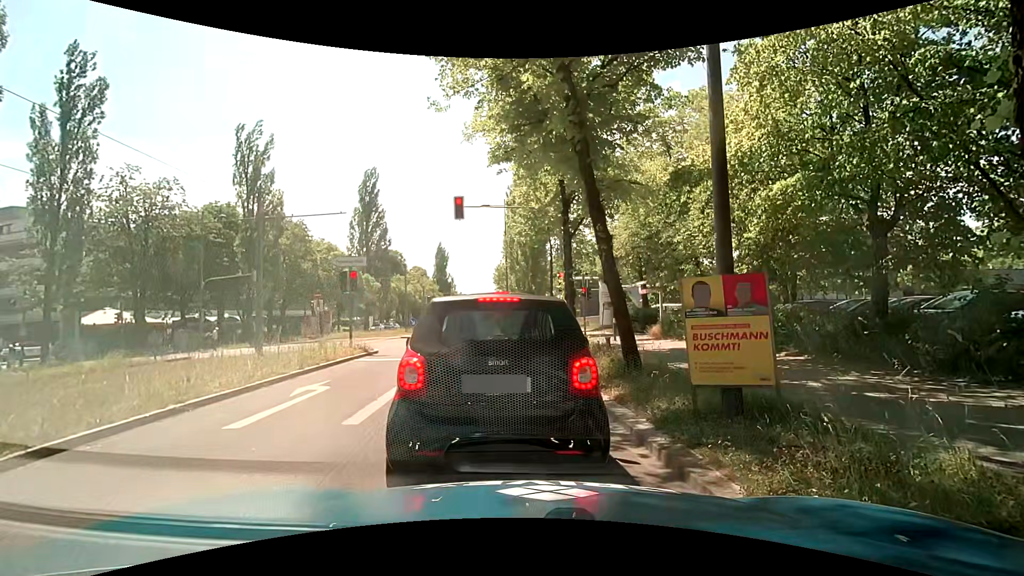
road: secondary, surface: asphalt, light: Day
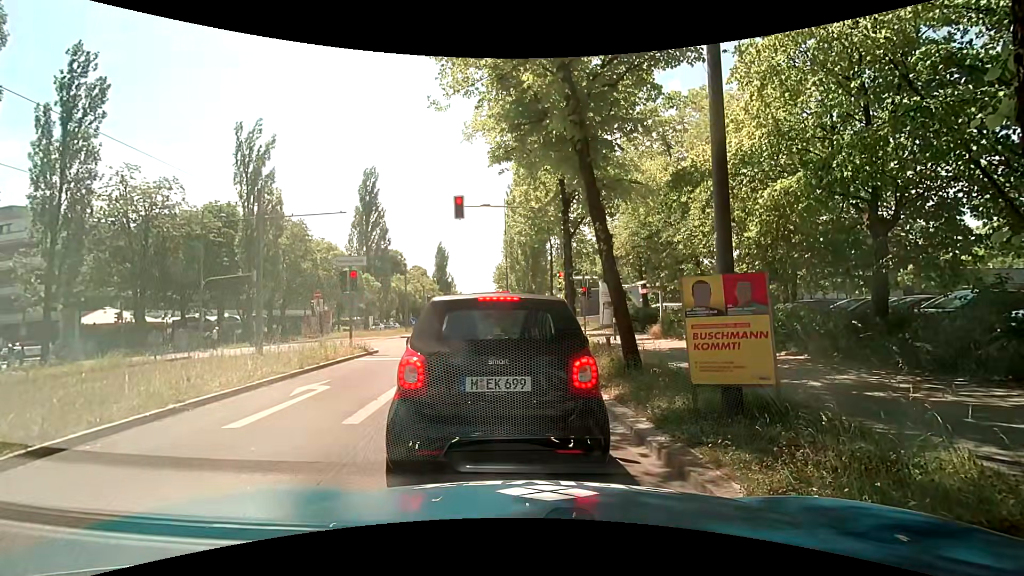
(0.0, 0.0) m; 0°
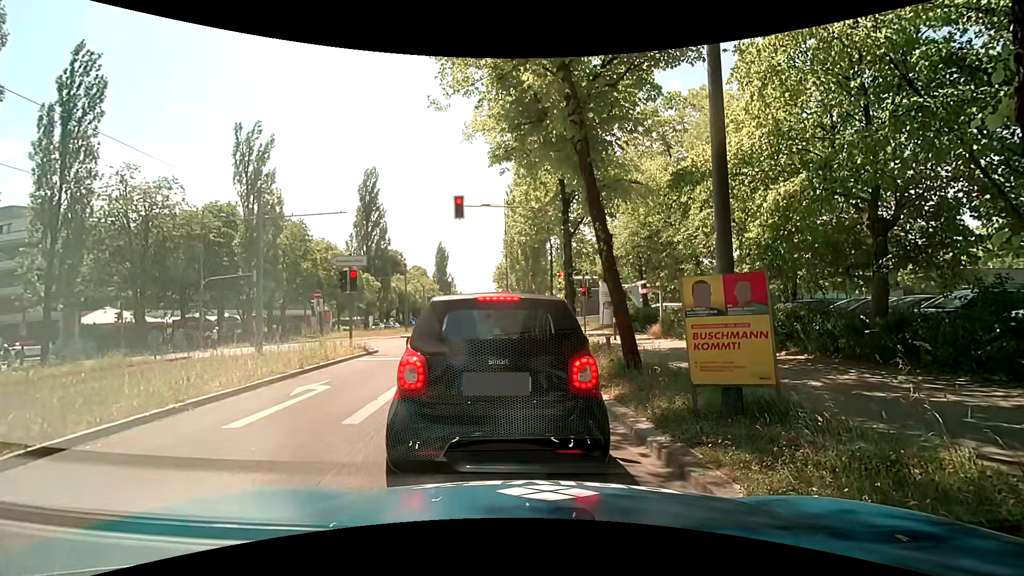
(0.0, 0.0) m; 0°
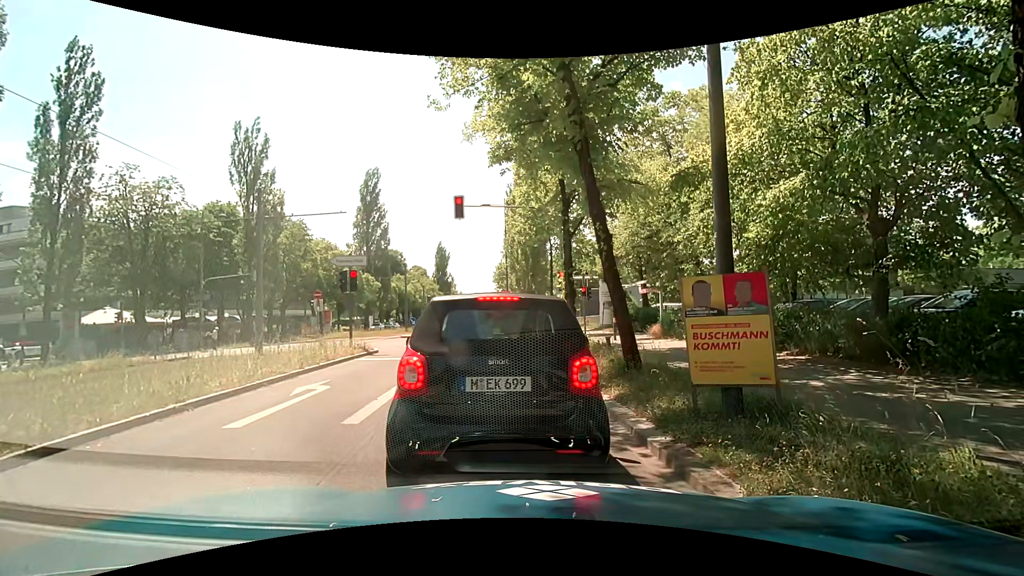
(0.0, 0.0) m; 0°
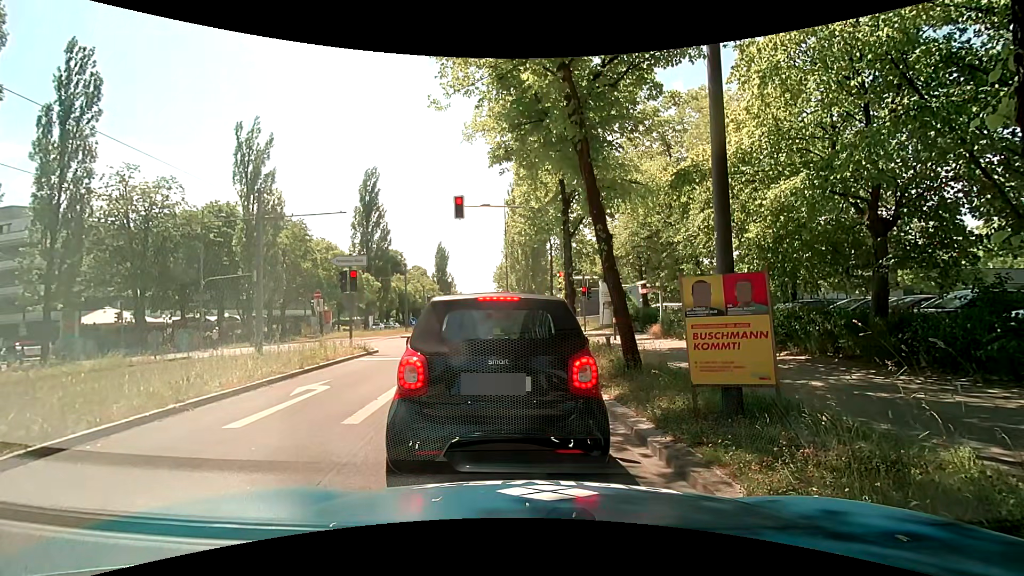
(0.0, 0.0) m; 0°
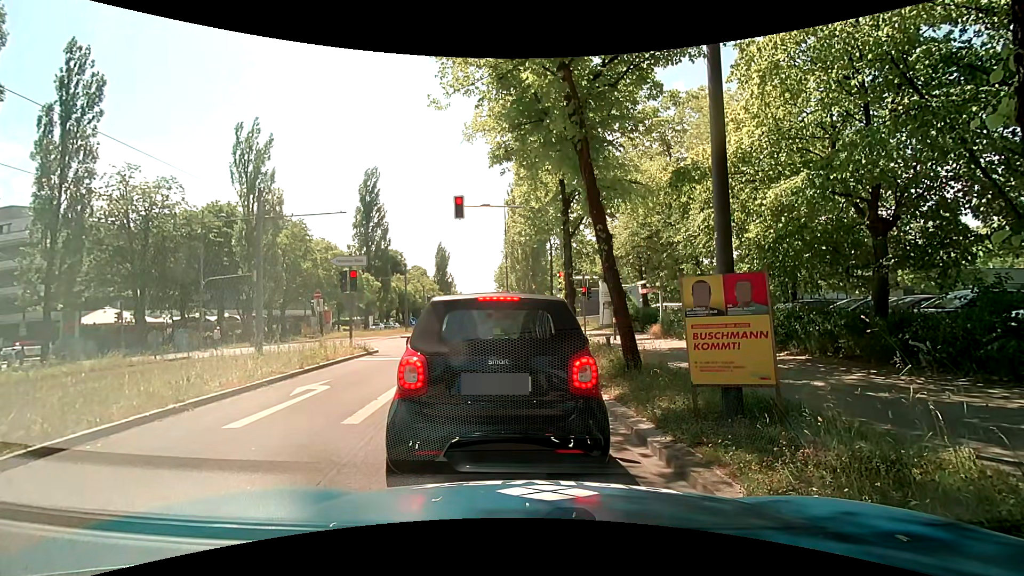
(0.0, 0.0) m; 0°
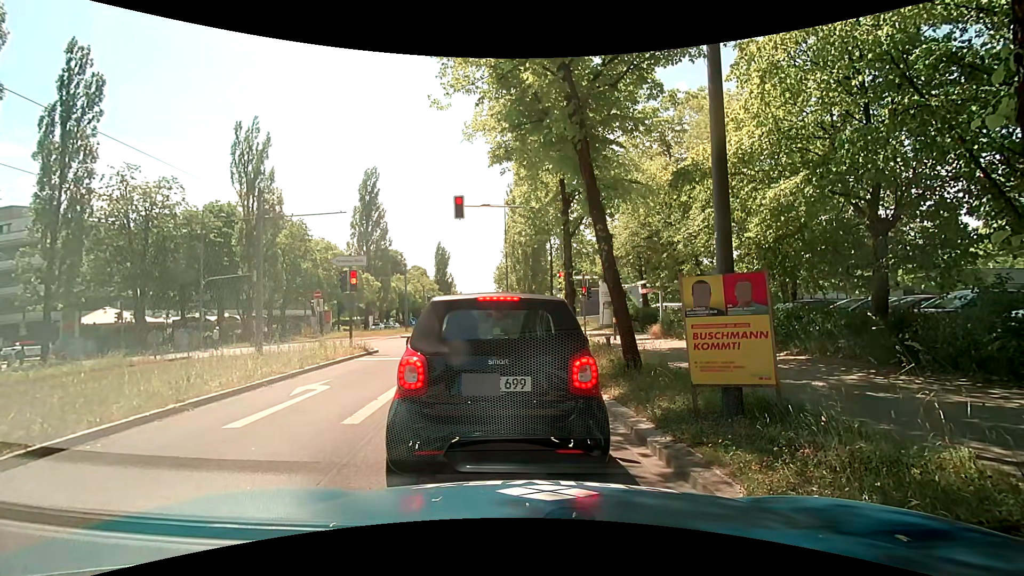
(0.0, 0.0) m; 0°
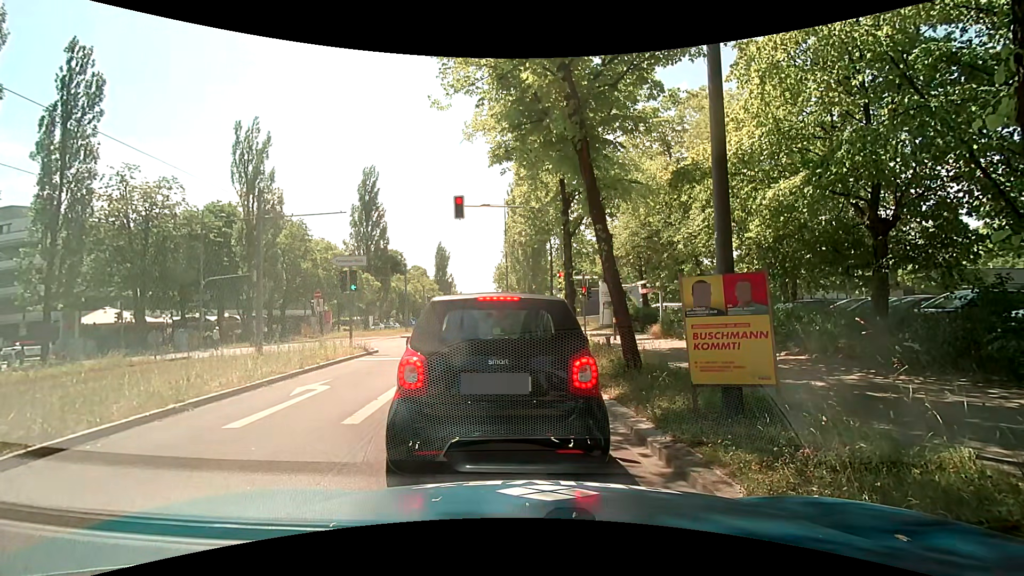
(0.0, 0.0) m; 0°
